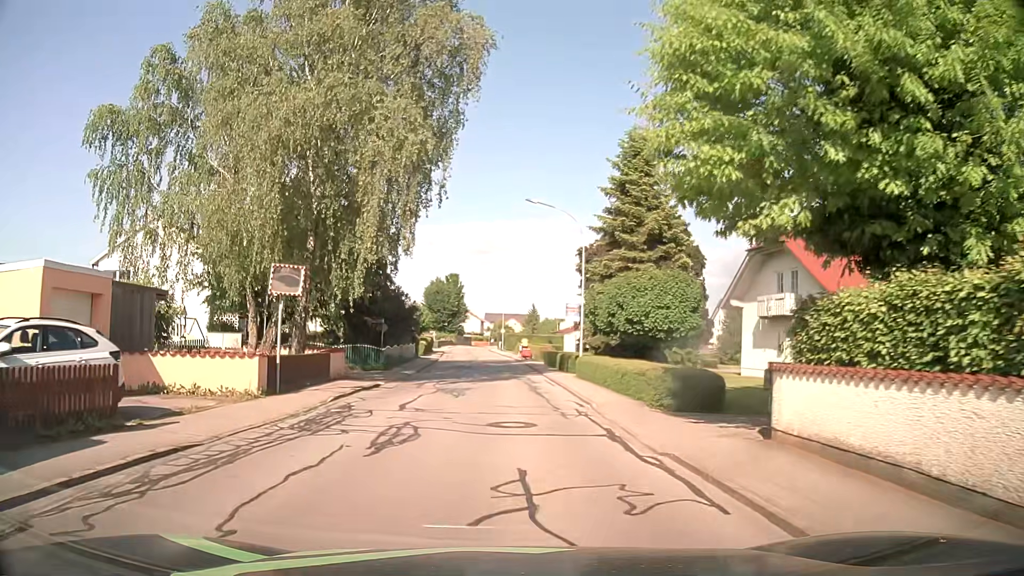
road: residential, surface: asphalt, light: Day
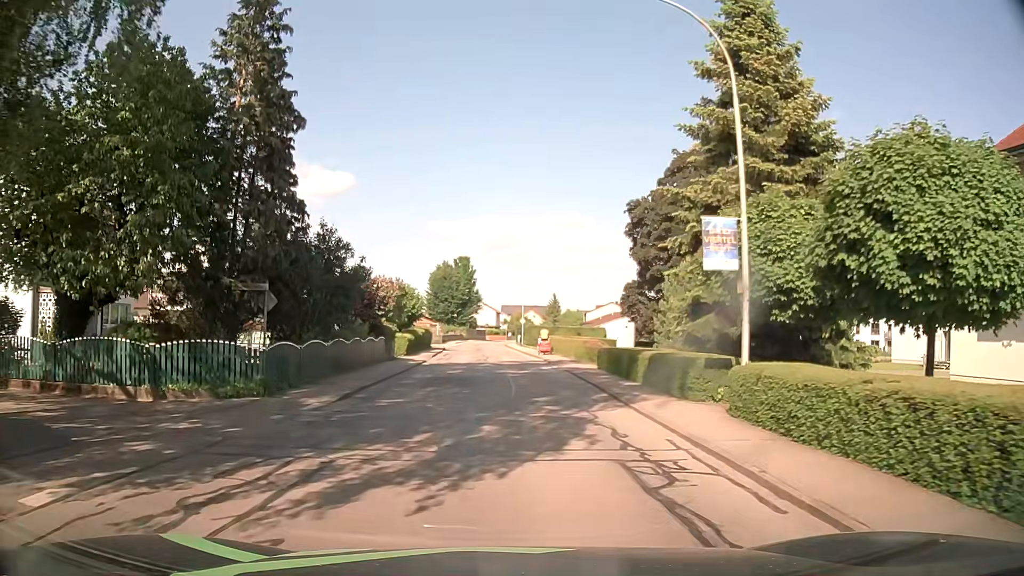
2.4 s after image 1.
(-0.3, +18.8) m; -2°
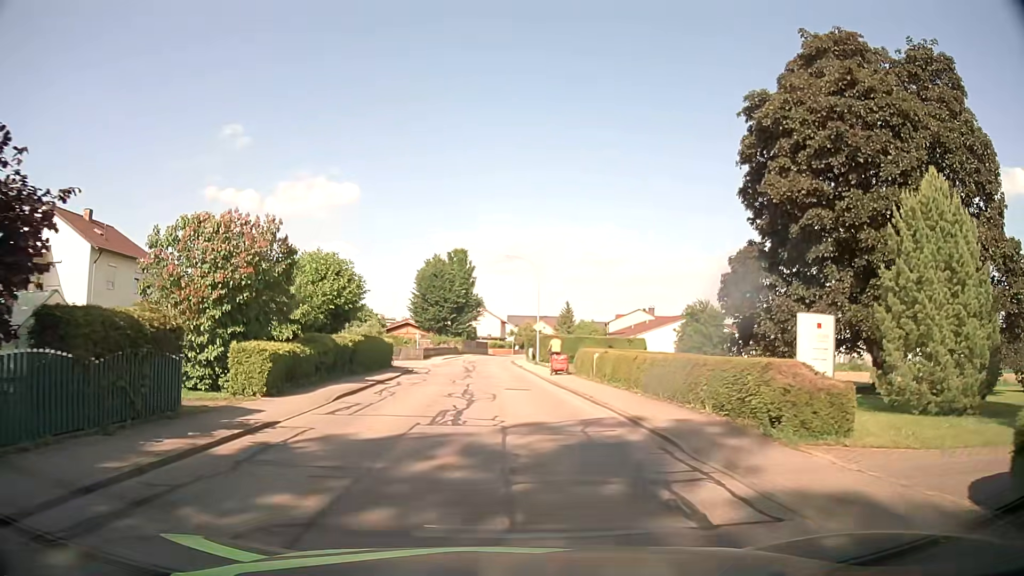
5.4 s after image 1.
(0.0, +23.1) m; 0°
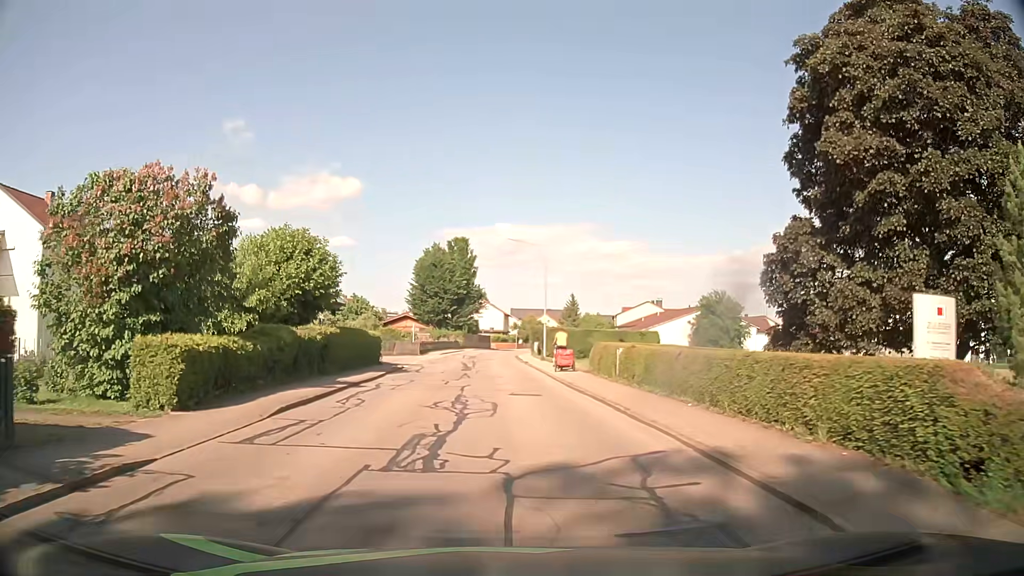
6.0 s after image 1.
(-0.1, +4.6) m; -1°
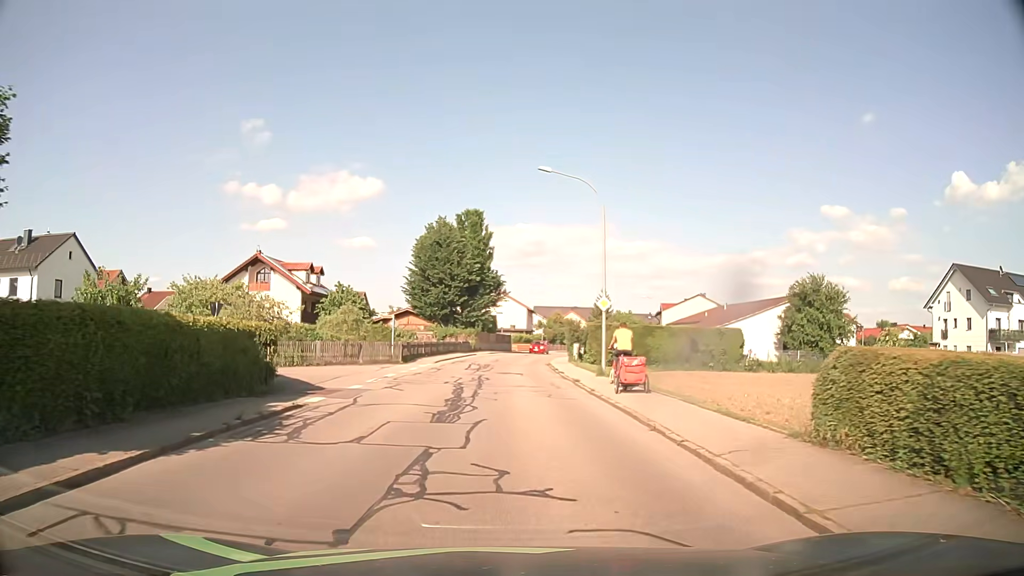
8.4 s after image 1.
(-0.3, +18.4) m; -2°
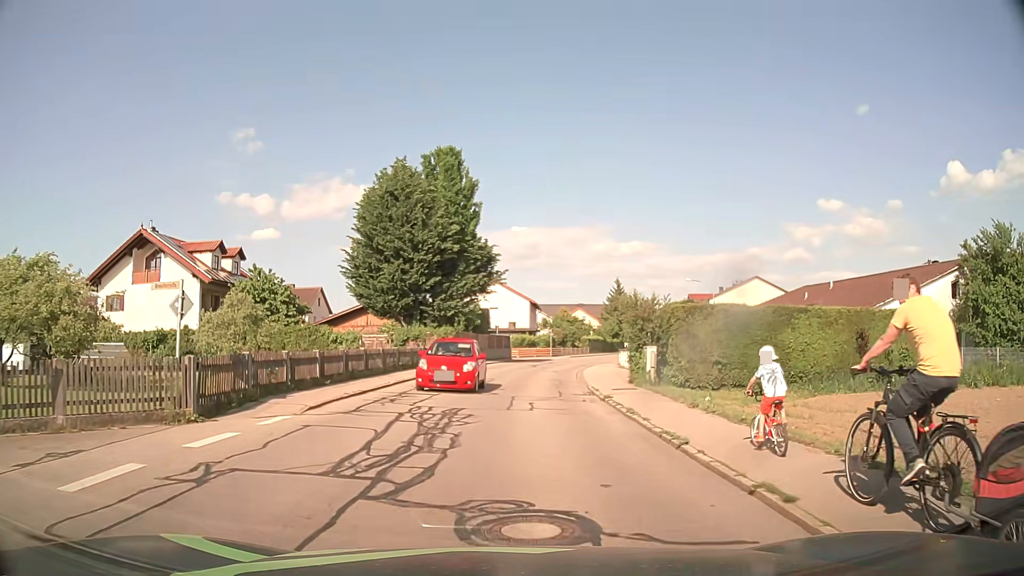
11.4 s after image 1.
(+0.2, +23.1) m; +1°
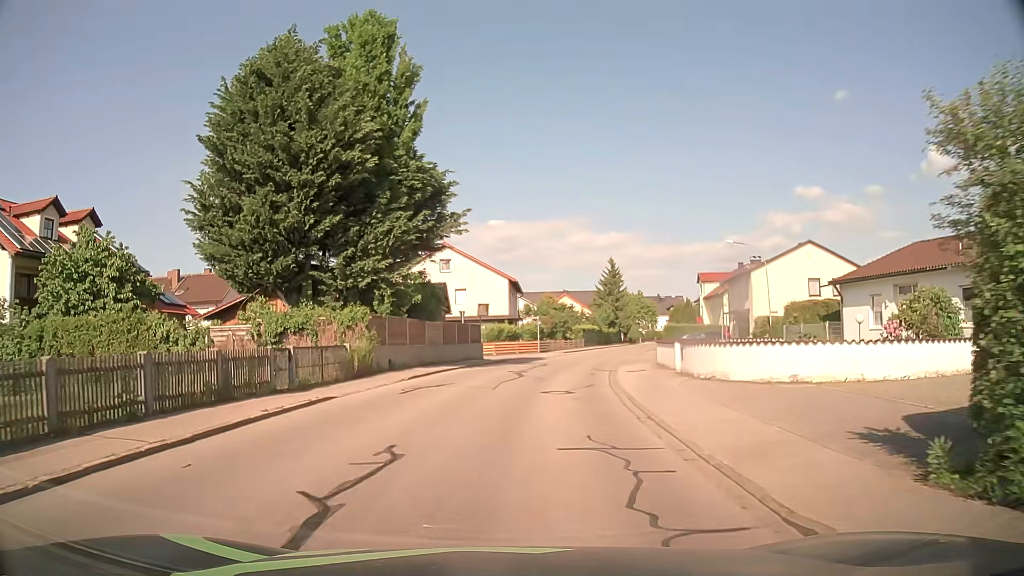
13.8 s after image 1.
(+0.4, +18.6) m; +1°
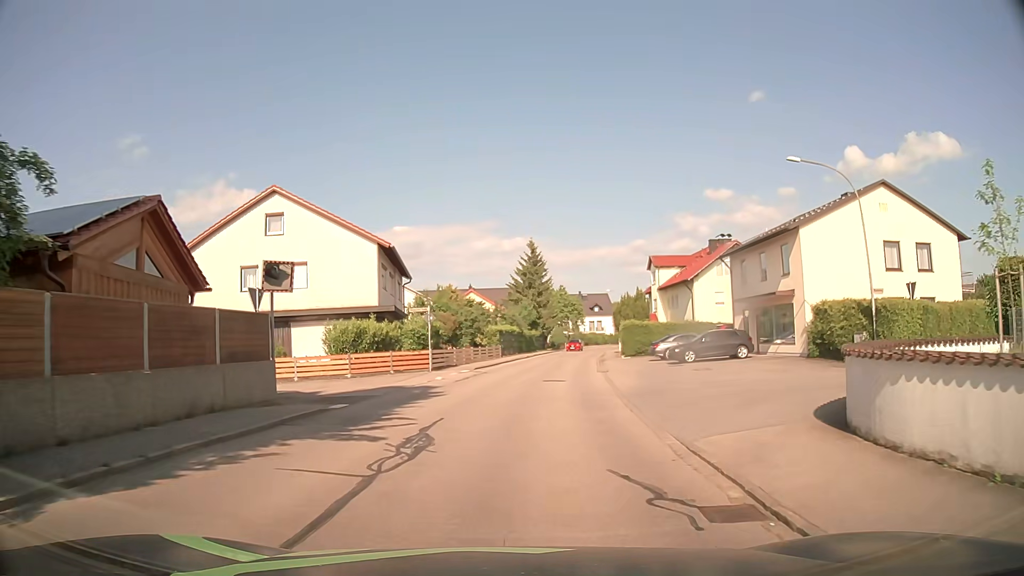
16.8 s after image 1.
(+1.7, +23.1) m; +9°
(0, +10) (+1, +20) (+2, +30) (+4, +40) (+5, +50) (+6, +60) (+8, +69) (+10, +79) (+12, +89) (+15, +99) m
